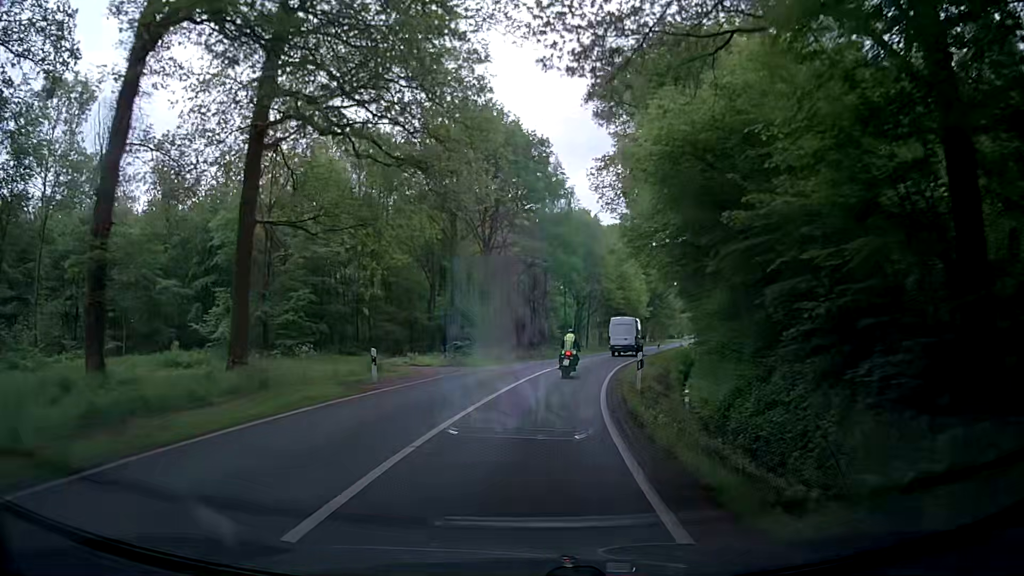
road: secondary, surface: asphalt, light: Day
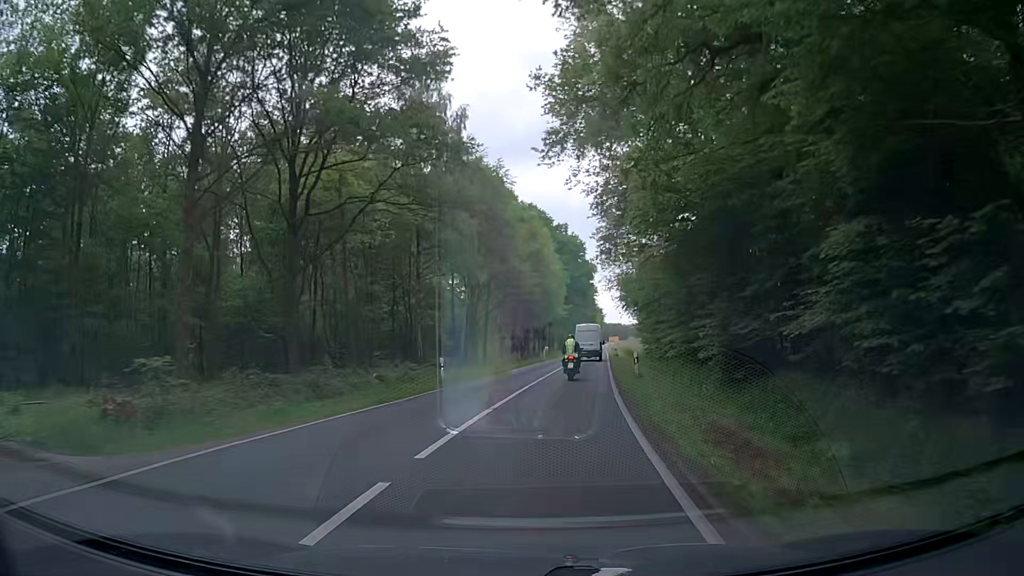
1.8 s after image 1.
(+2.0, +26.9) m; +8°
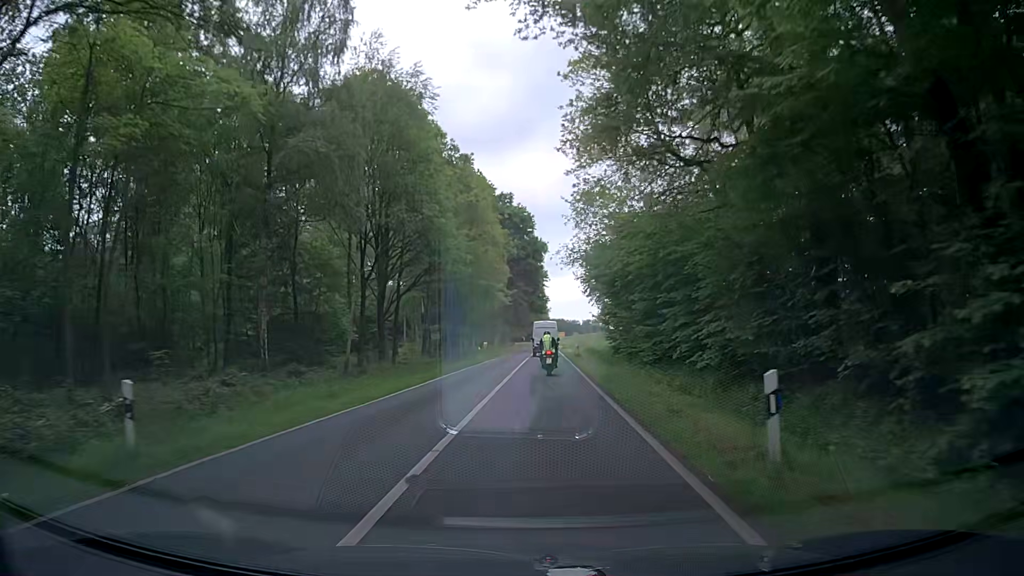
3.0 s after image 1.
(+1.1, +18.1) m; +5°
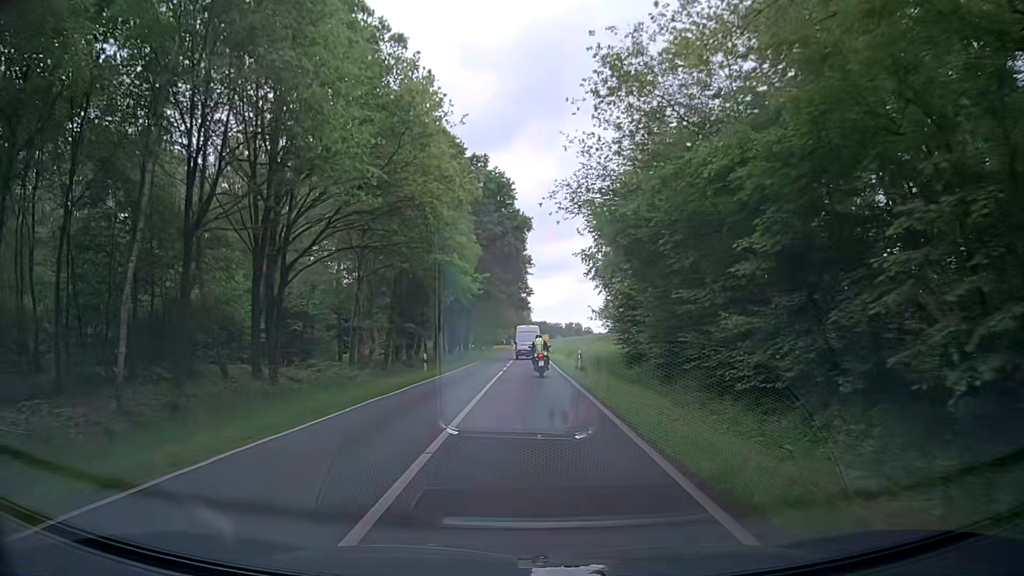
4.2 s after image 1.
(+0.5, +18.3) m; +2°
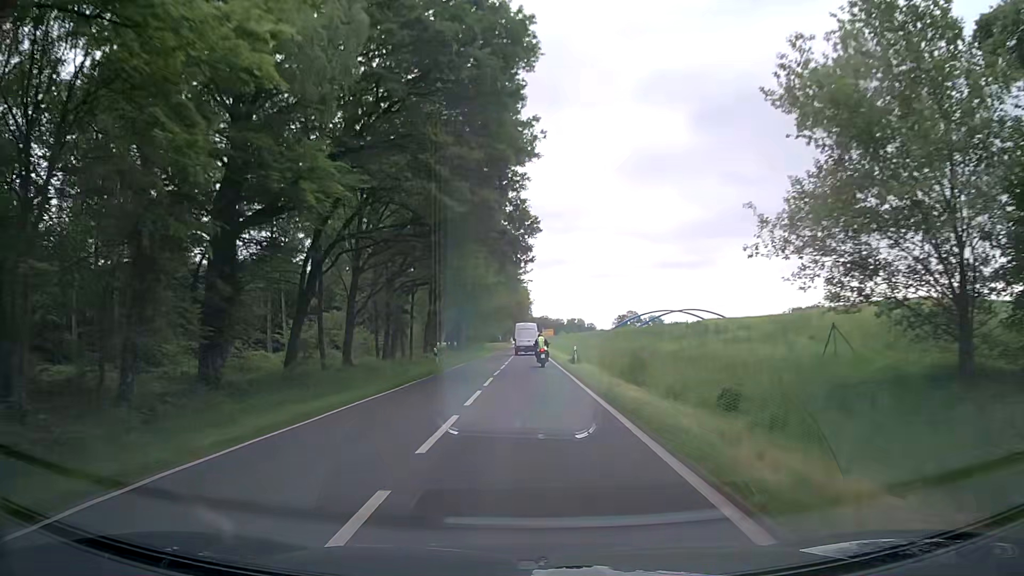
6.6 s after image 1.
(+0.2, +38.7) m; 0°
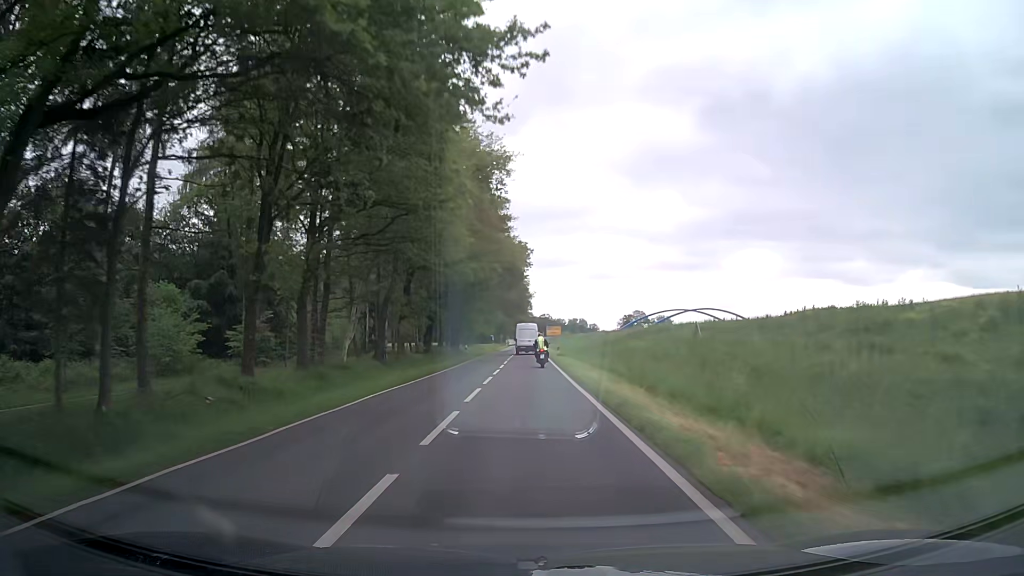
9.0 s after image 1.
(+0.4, +41.3) m; 0°
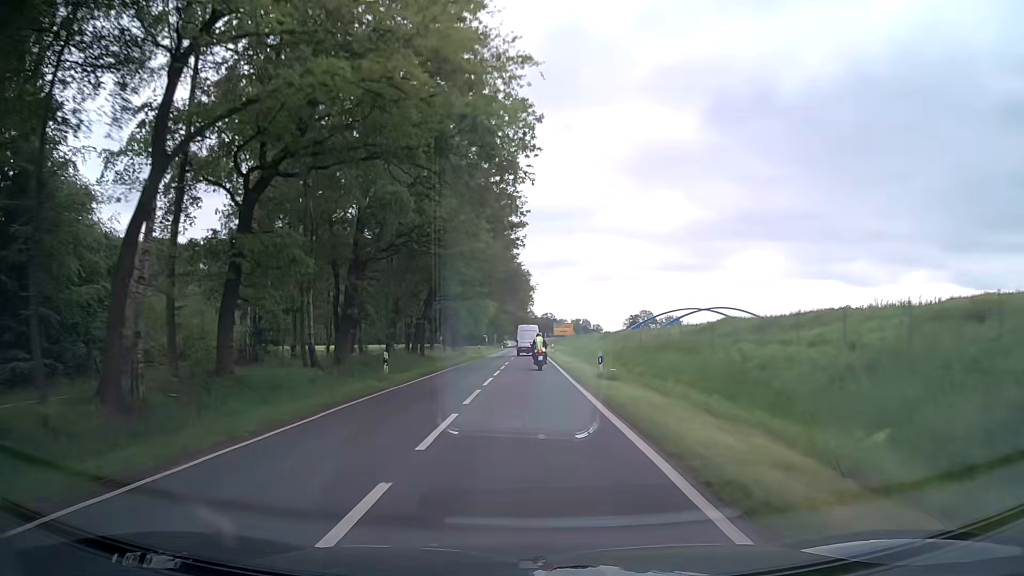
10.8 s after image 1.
(0.0, +30.4) m; 0°
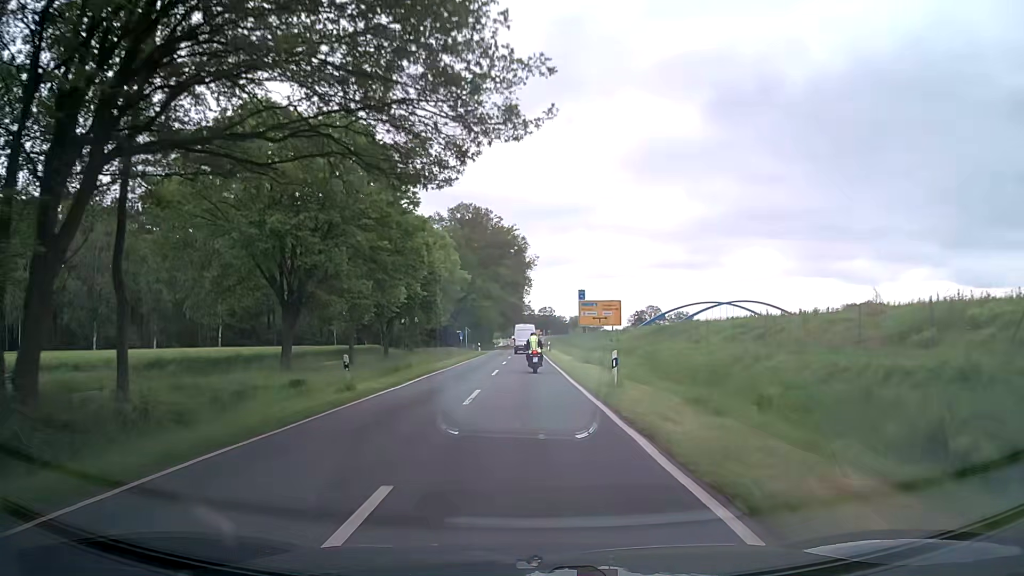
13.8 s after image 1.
(-0.1, +48.9) m; 0°
